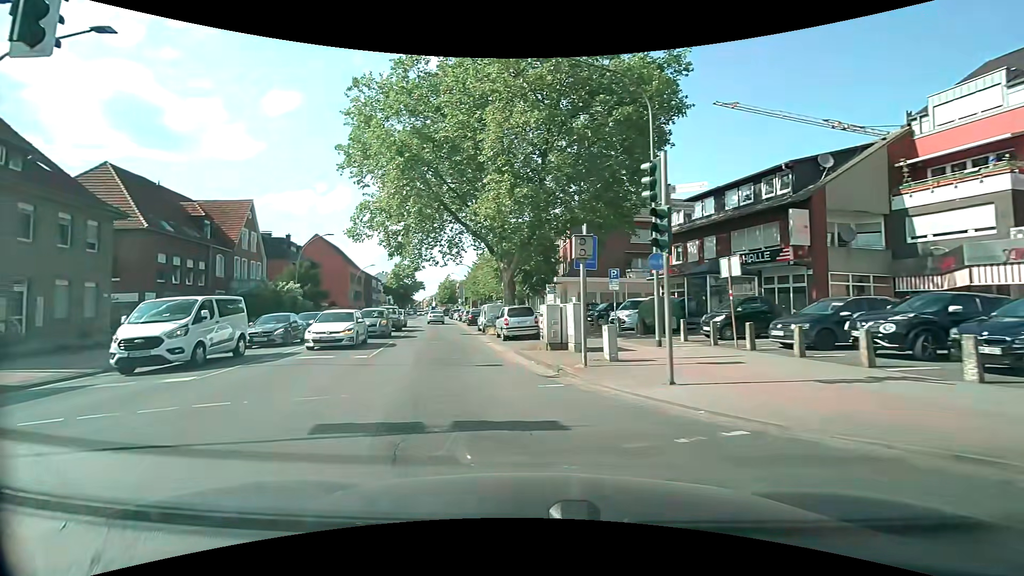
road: primary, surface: asphalt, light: Day
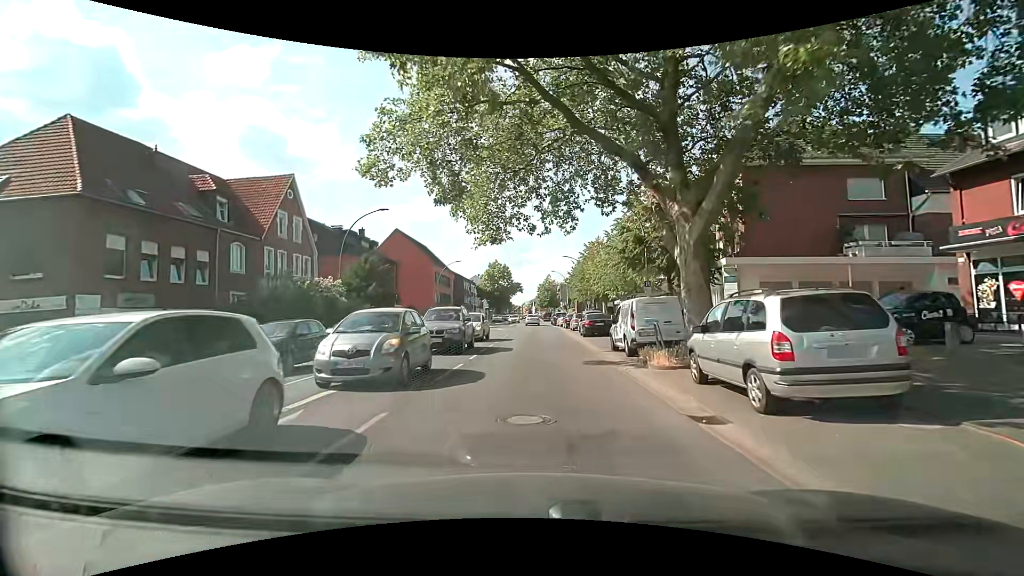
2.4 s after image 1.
(-2.9, +16.2) m; -13°
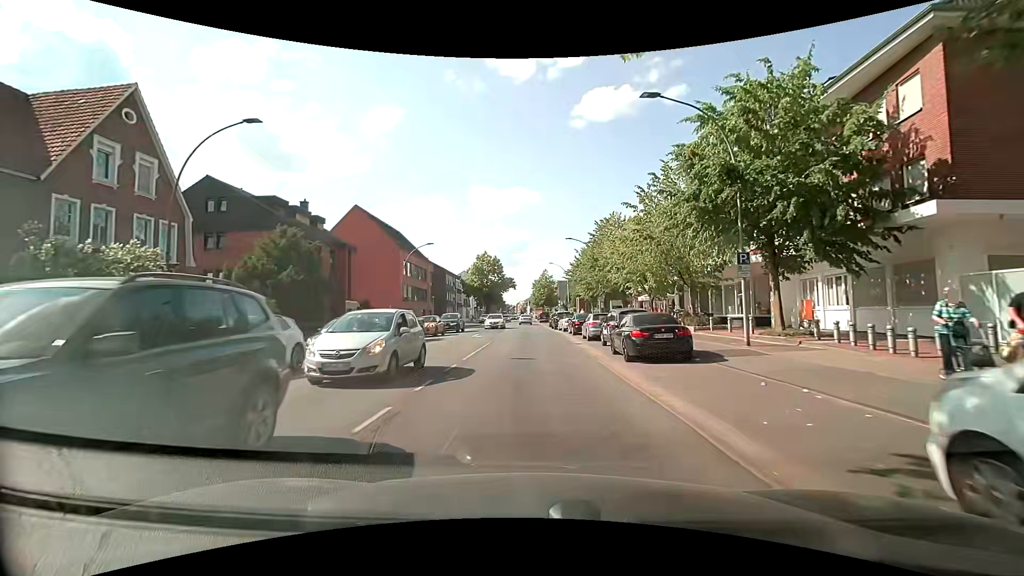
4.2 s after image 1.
(+0.2, +15.6) m; +1°
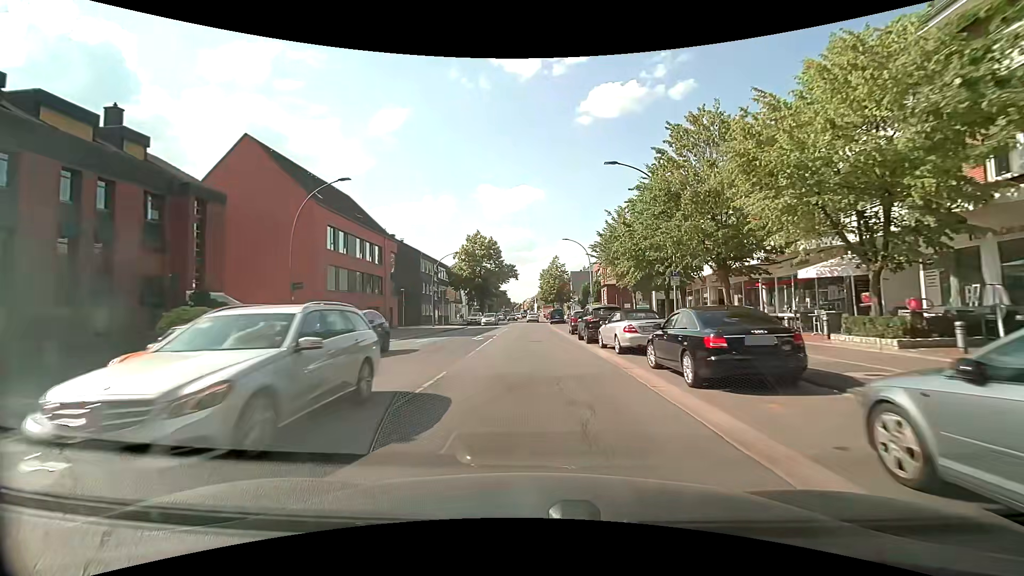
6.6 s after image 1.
(-0.1, +24.3) m; -1°
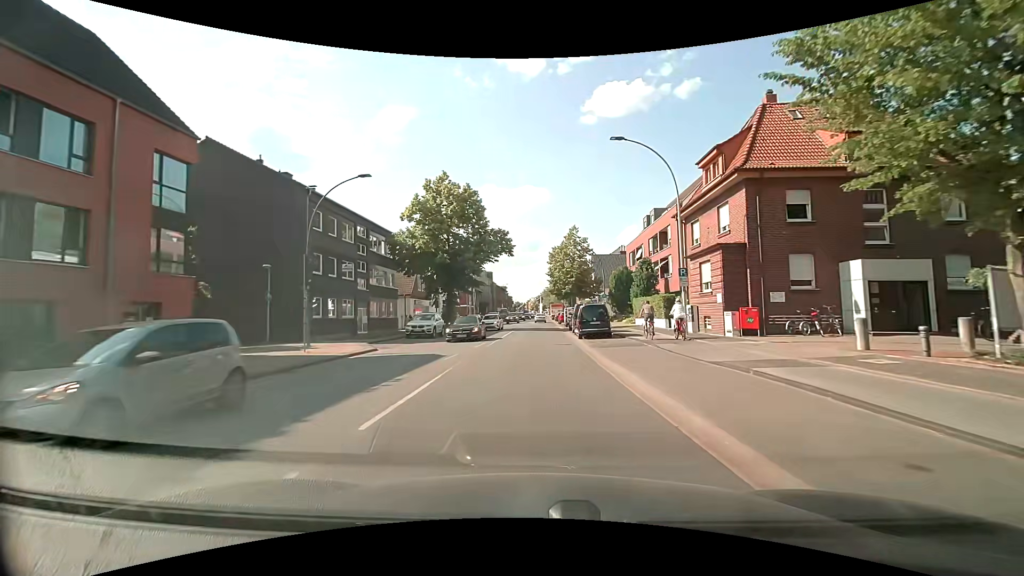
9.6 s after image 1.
(-0.1, +33.3) m; 0°
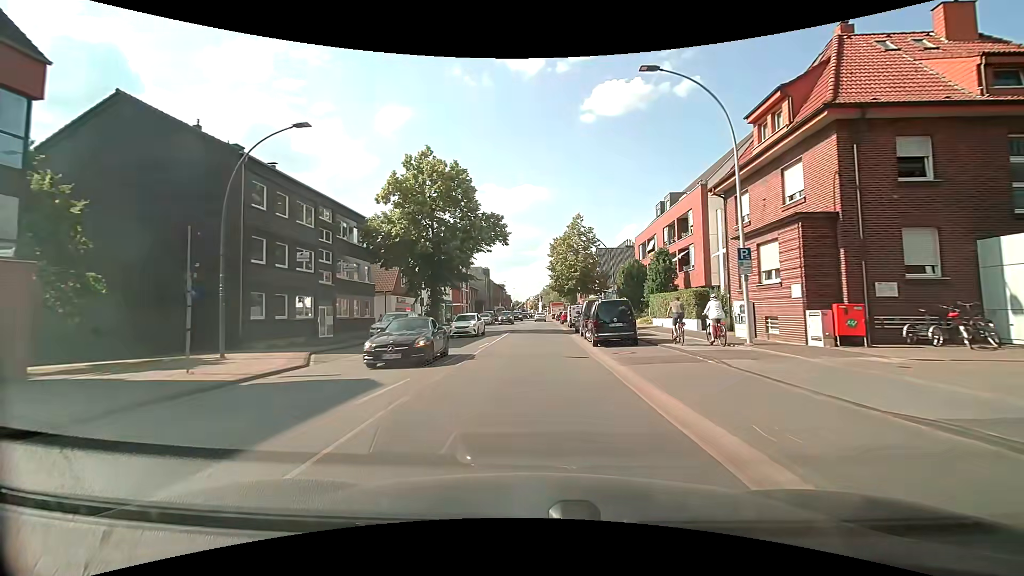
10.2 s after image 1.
(0.0, +6.9) m; 0°
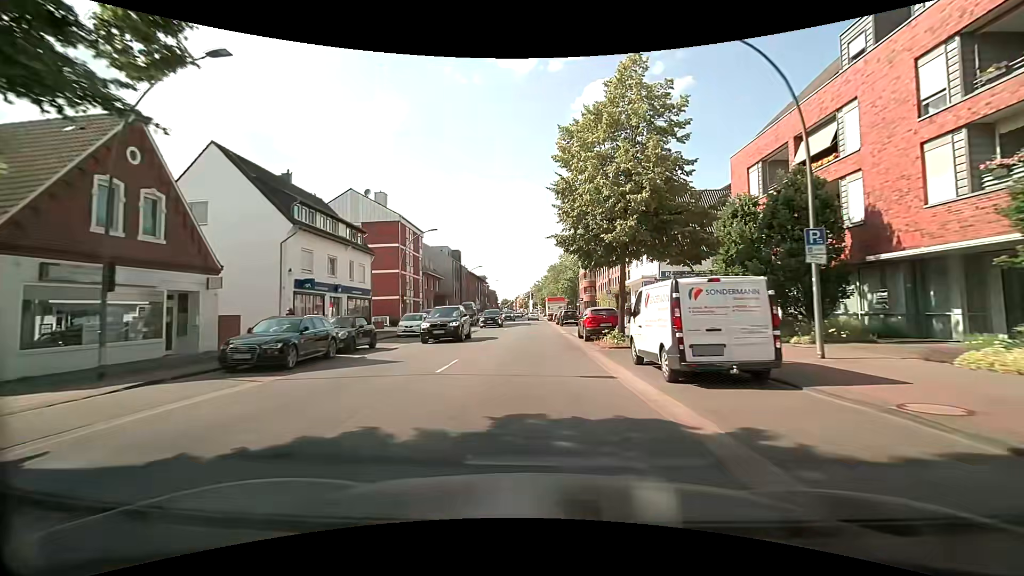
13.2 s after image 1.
(+0.3, +34.6) m; +1°
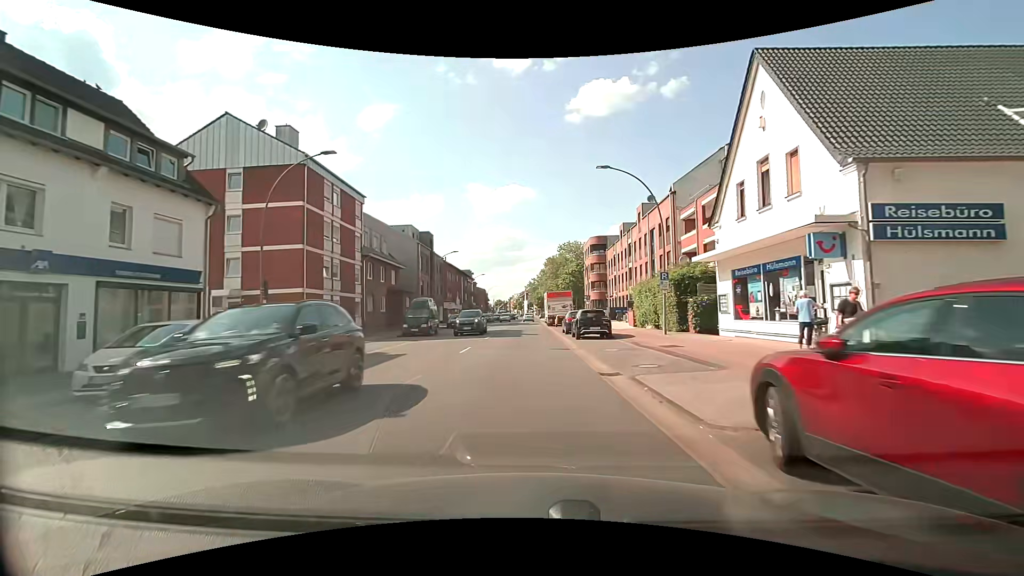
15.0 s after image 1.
(+0.2, +21.1) m; +1°
(0, +10) (0, +20) (0, +30) (-1, +40) (-1, +50) (-1, +60) (-1, +70) (-1, +80) (-1, +90) (-1, +100) m
